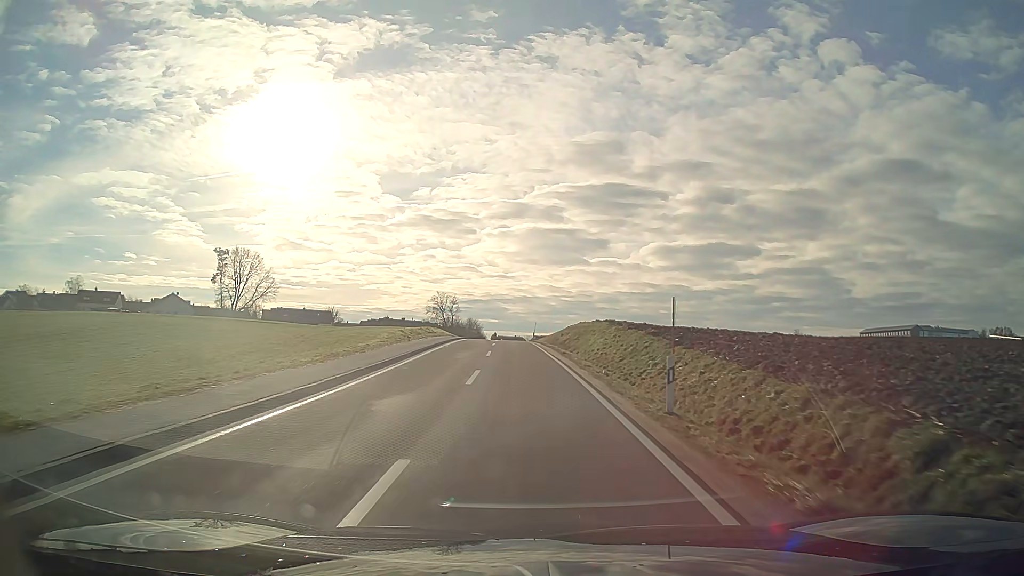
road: tertiary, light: Day
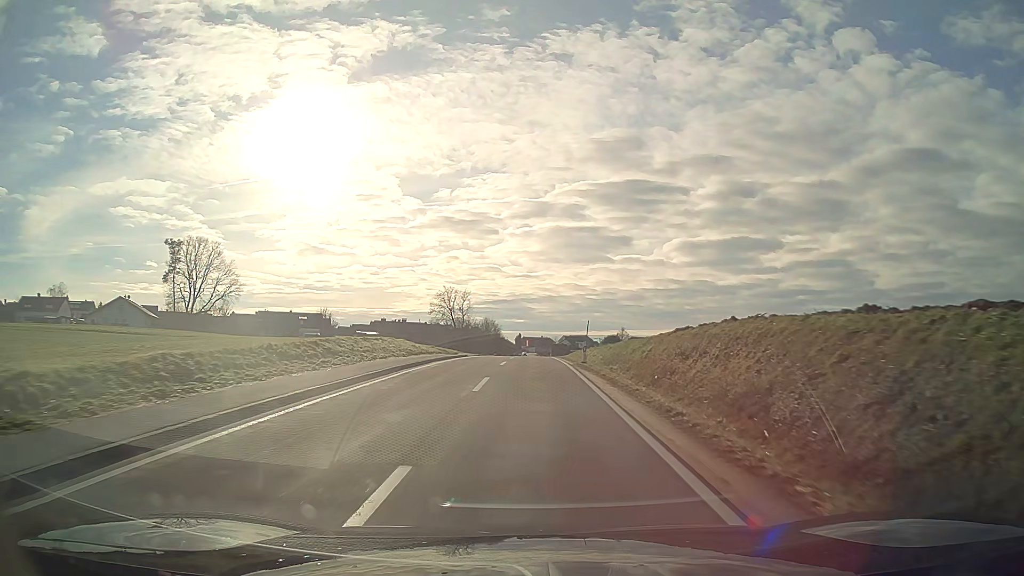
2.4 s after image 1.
(-0.7, +36.4) m; -2°
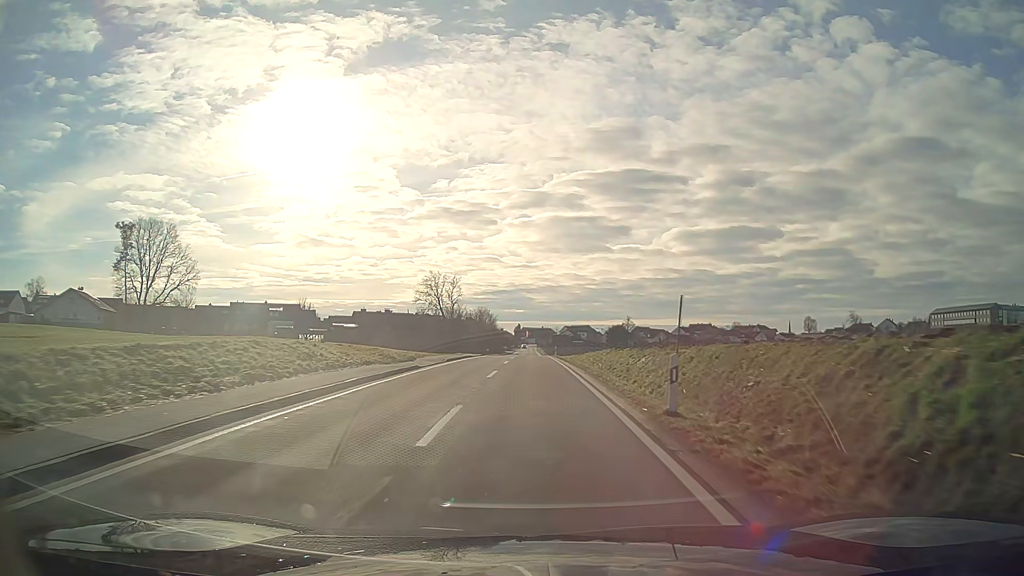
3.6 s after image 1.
(0.0, +18.6) m; 0°
(0, +10) (0, +20) (0, +30) (0, +40) (0, +50) (0, +60) (0, +70) (0, +80) (0, +90) (0, +100) m
